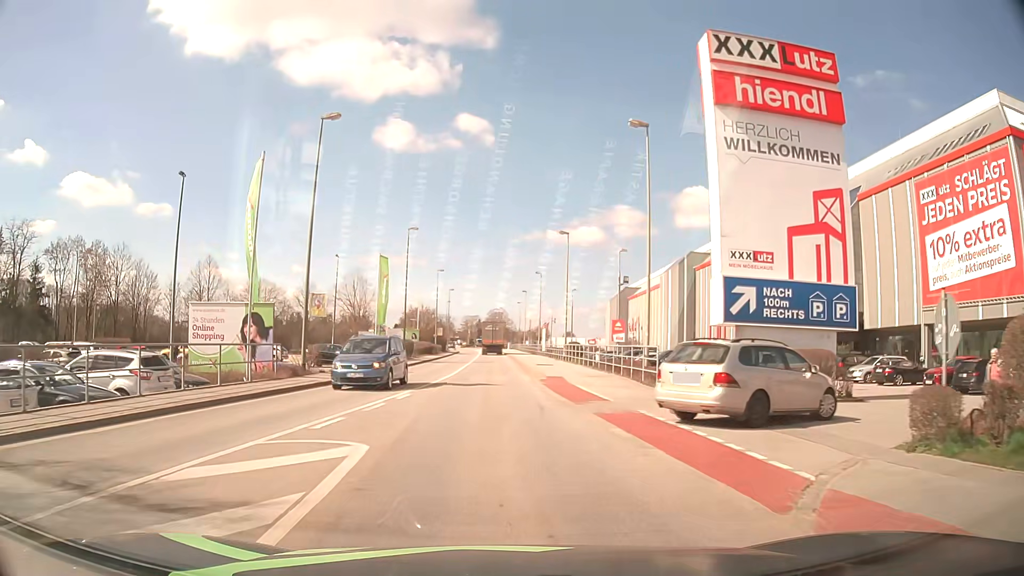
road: tertiary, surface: asphalt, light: Day
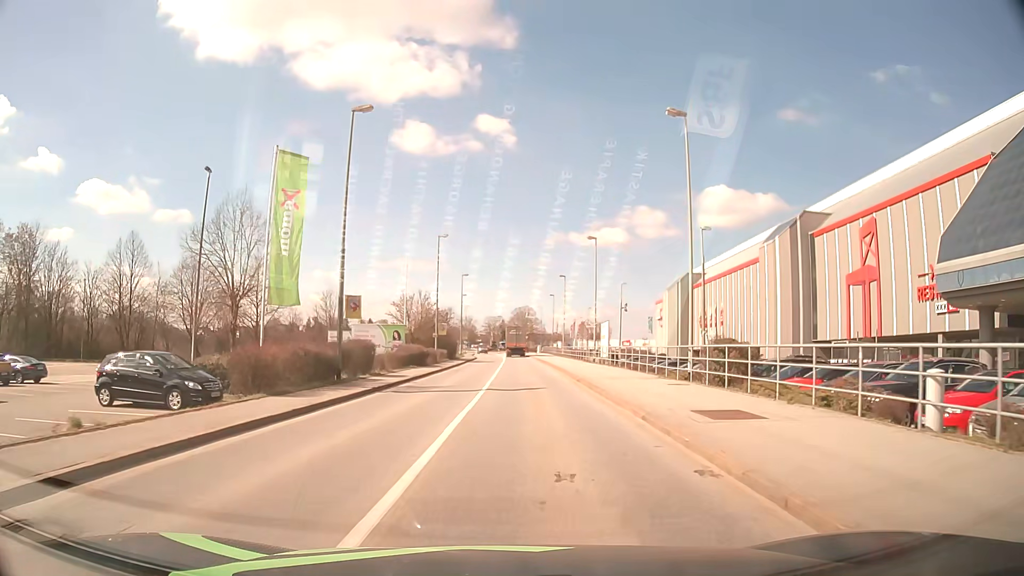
(-1.3, +28.8) m; -2°
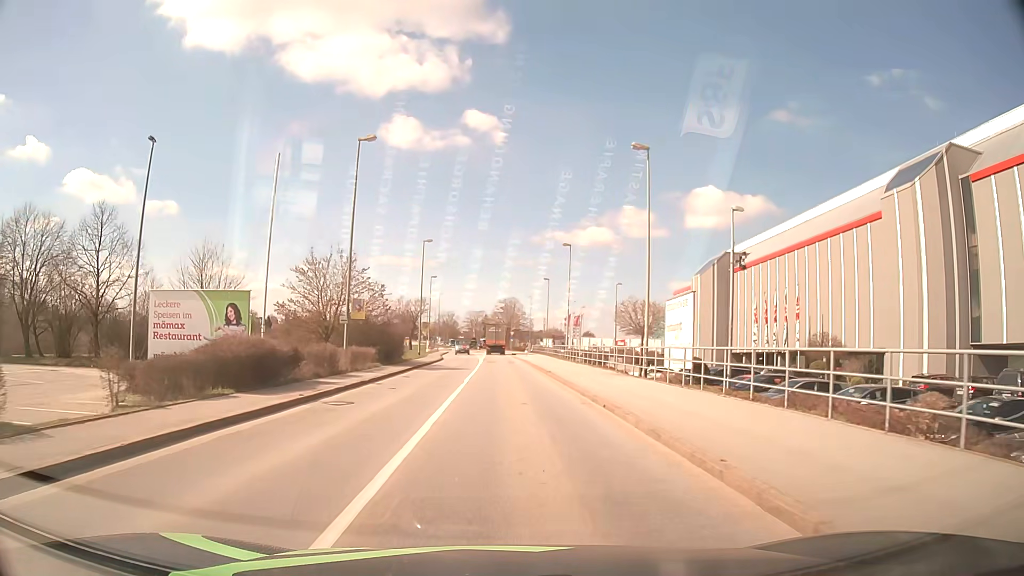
(+0.4, +25.7) m; +1°
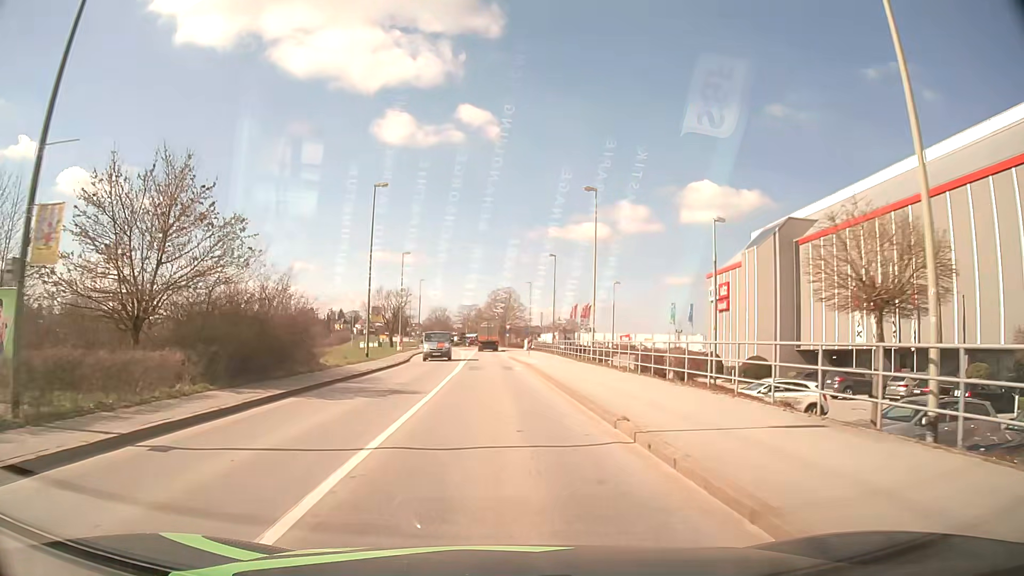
(+0.2, +20.4) m; +1°
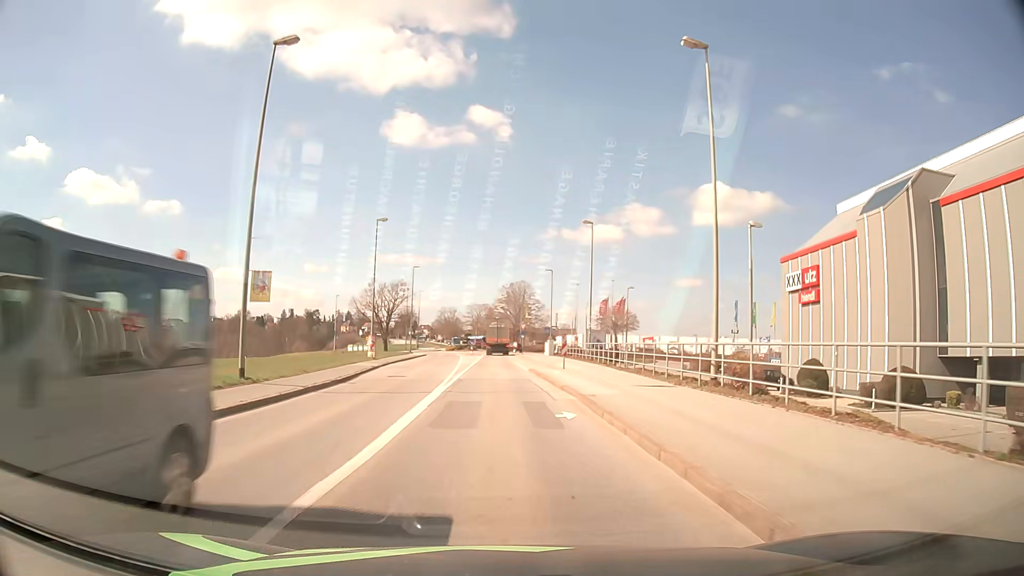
(-0.3, +20.4) m; -1°
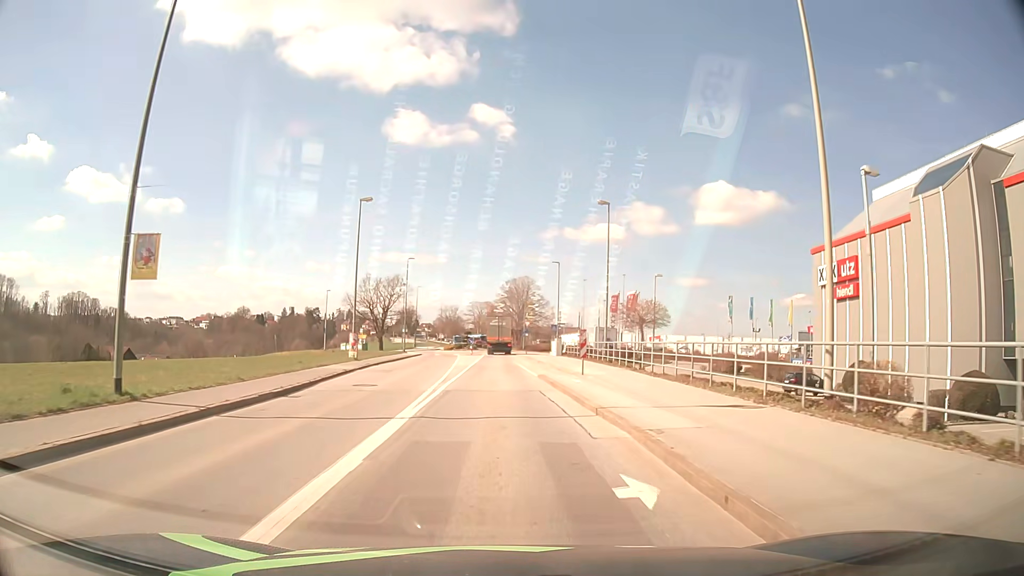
(0.0, +6.6) m; 0°
